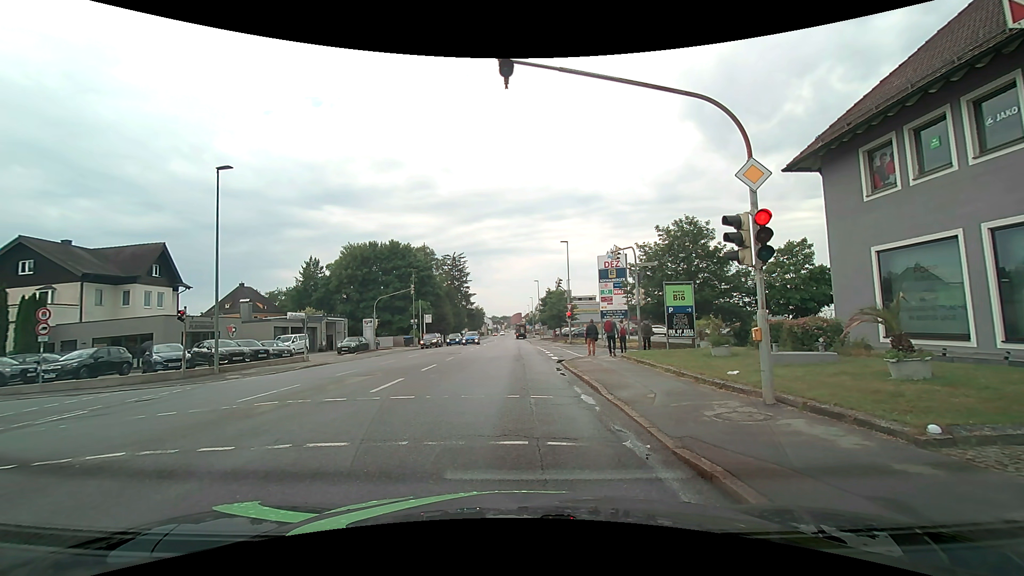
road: tertiary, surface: asphalt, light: Day
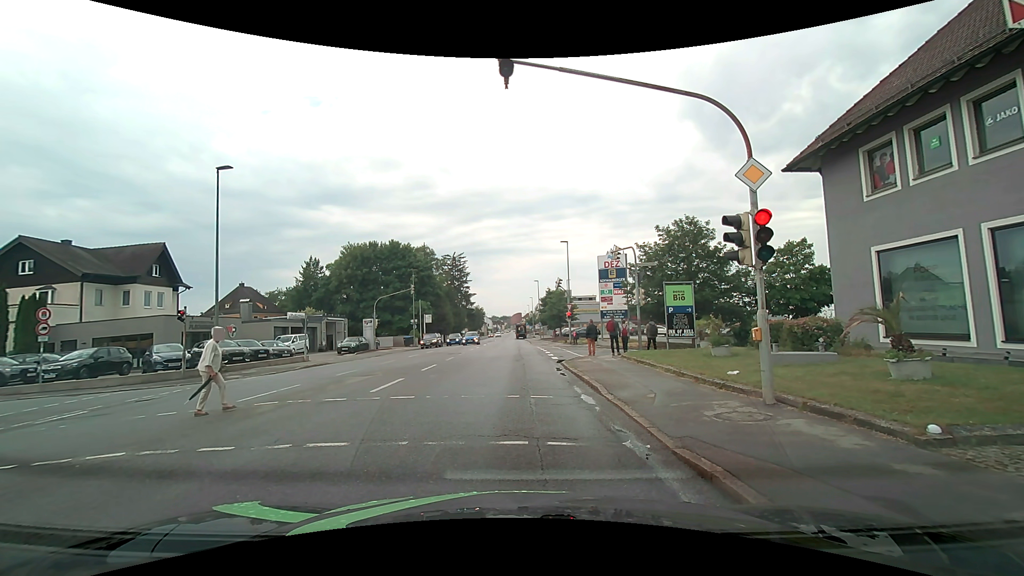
(0.0, 0.0) m; 0°
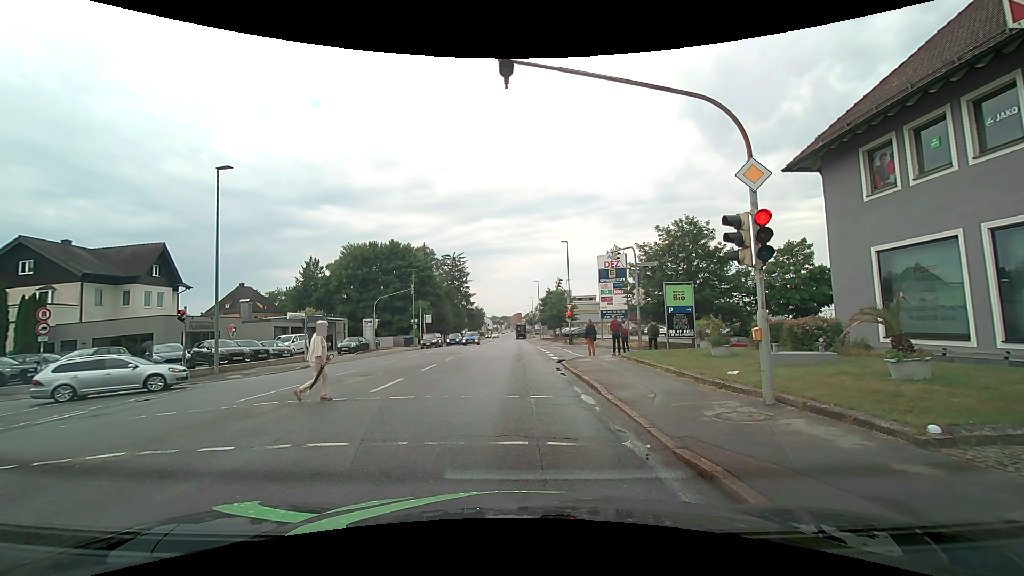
(0.0, 0.0) m; 0°
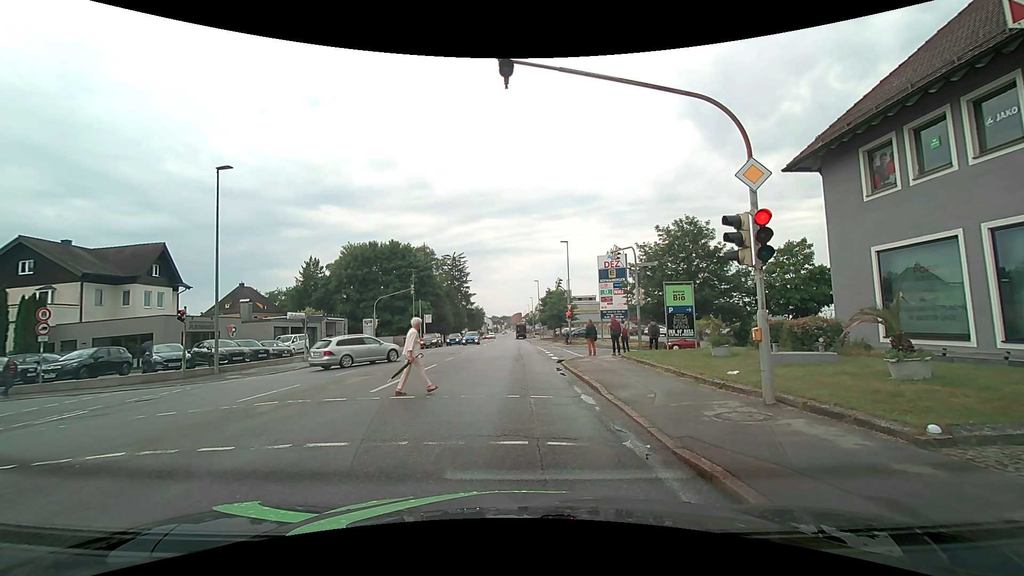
(0.0, 0.0) m; 0°
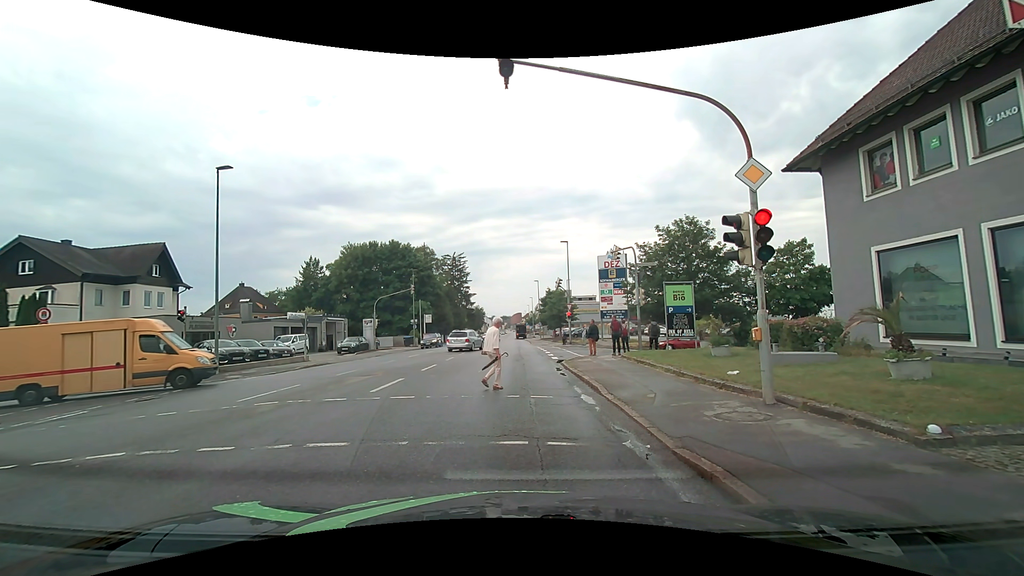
(0.0, 0.0) m; 0°
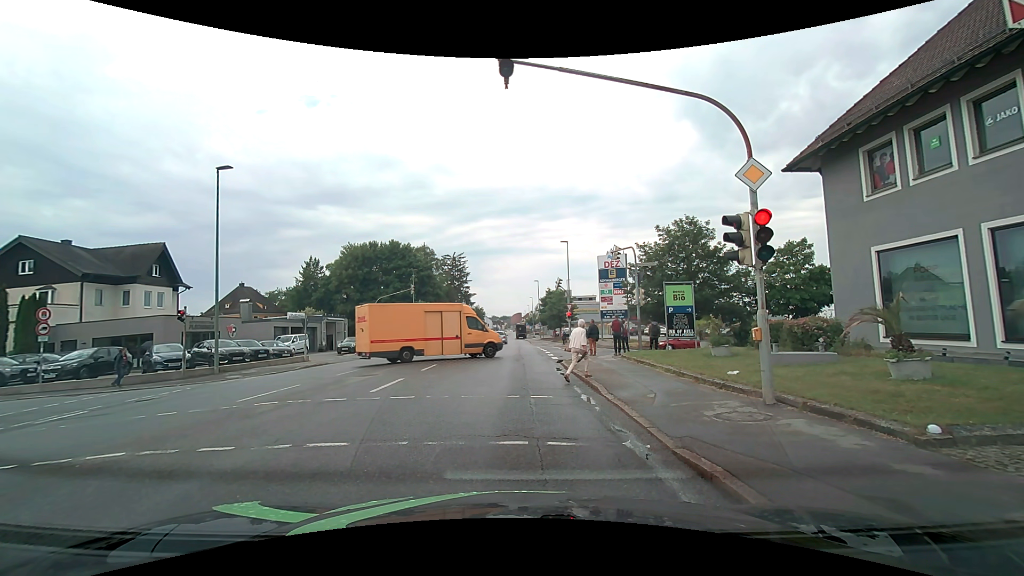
(0.0, 0.0) m; 0°
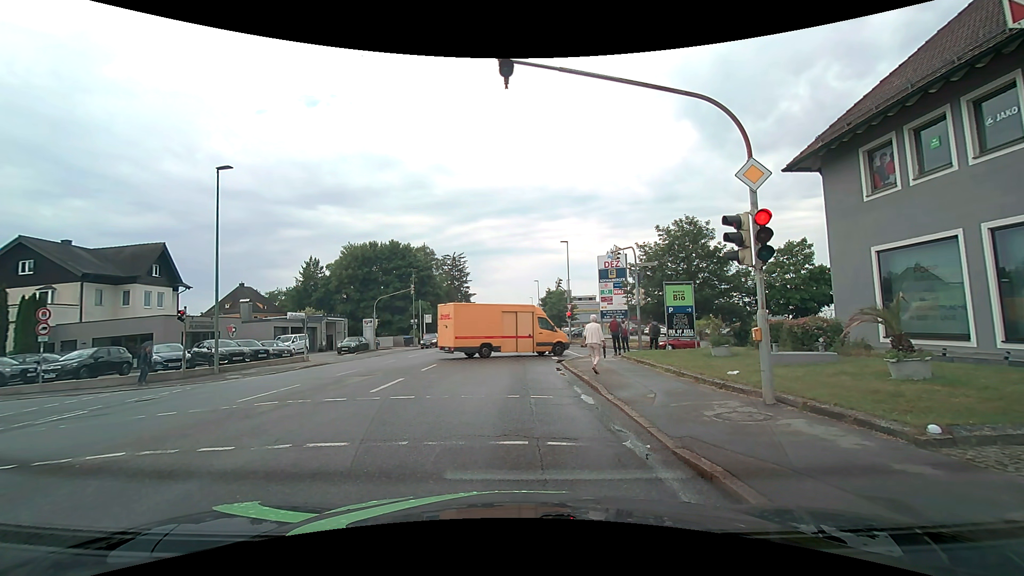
(0.0, 0.0) m; 0°
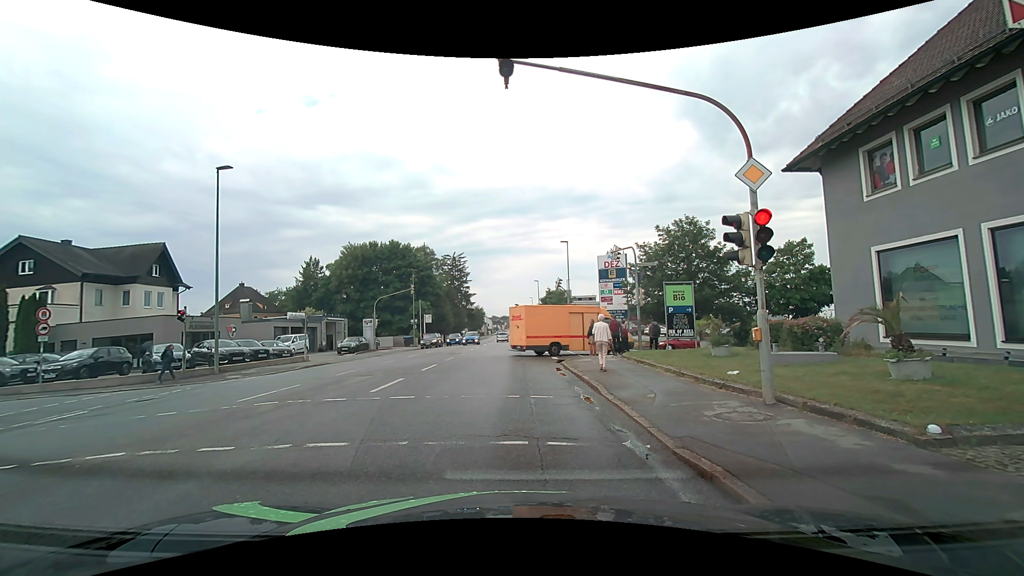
(0.0, 0.0) m; 0°
(0, +10) (0, +20) (0, +30) (0, +40) (0, +50) (0, +60) (0, +70) (0, +80) (-1, +90) (-2, +100) m
